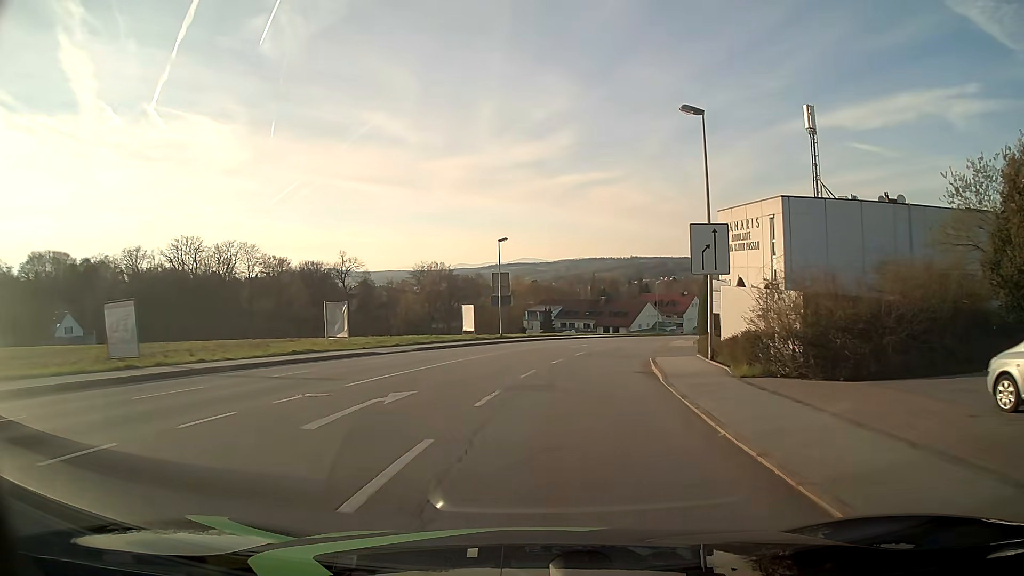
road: tertiary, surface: asphalt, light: Day
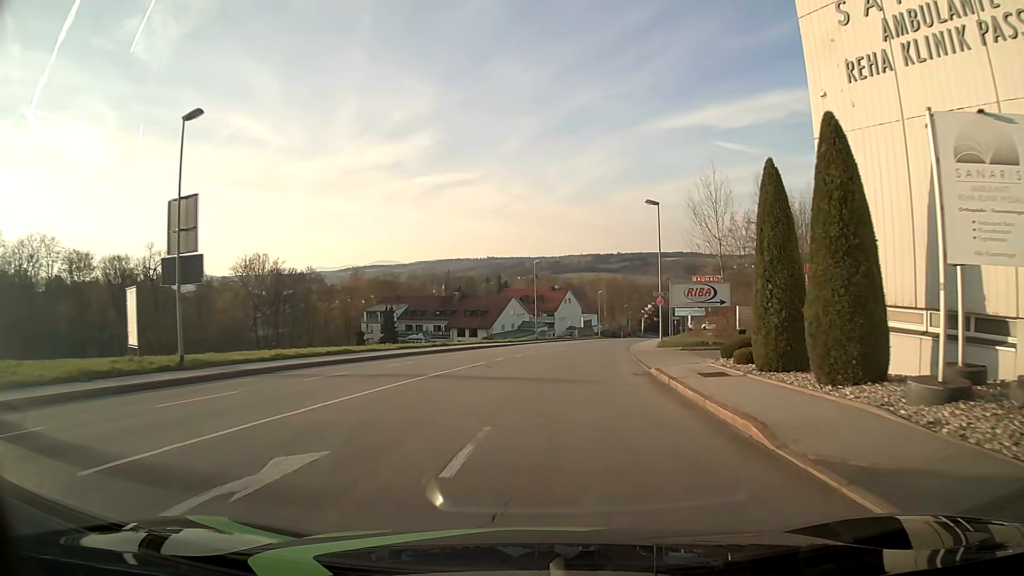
(+4.2, +34.8) m; +13°
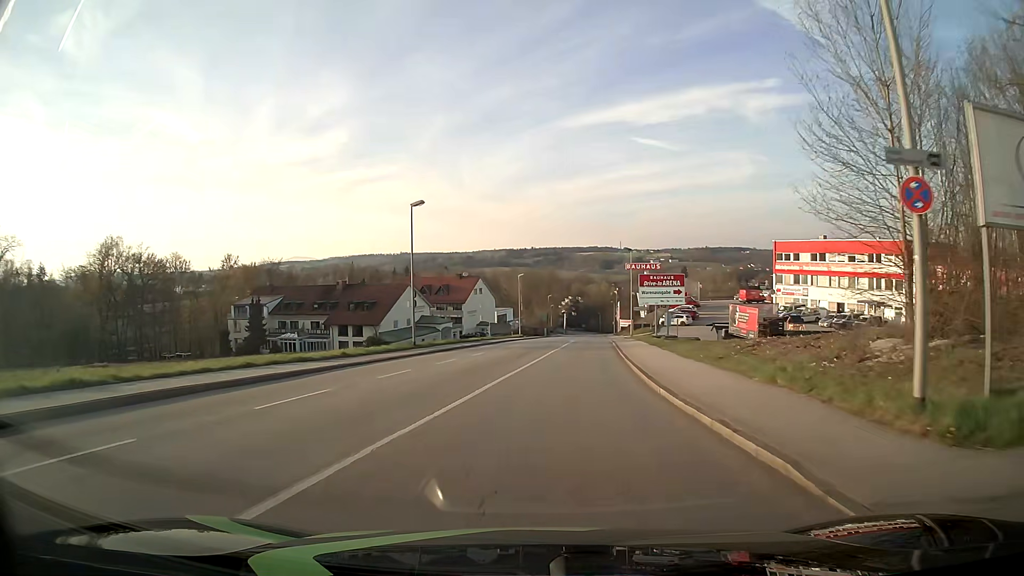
(+2.0, +31.3) m; +8°
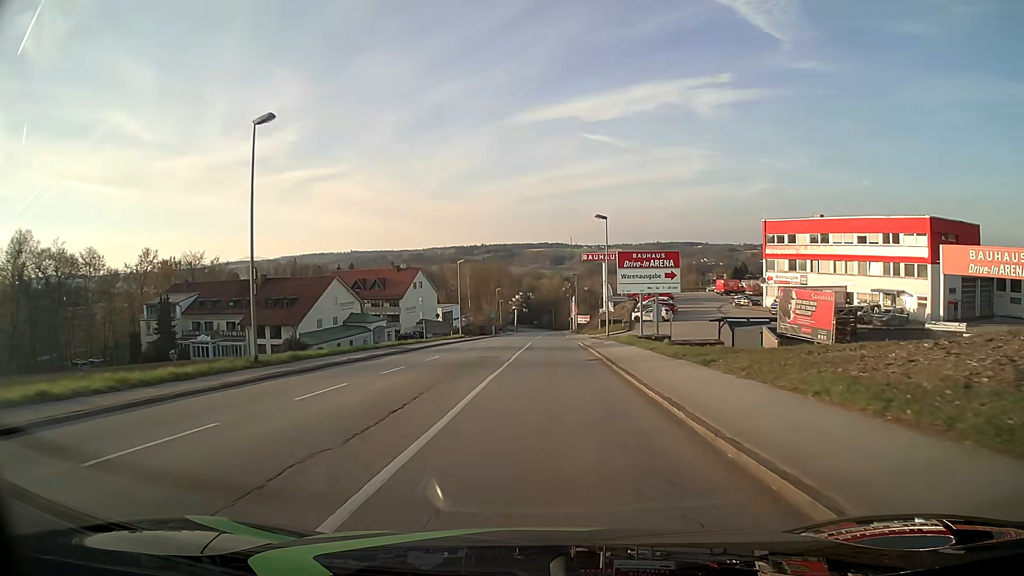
(+0.6, +16.3) m; +4°
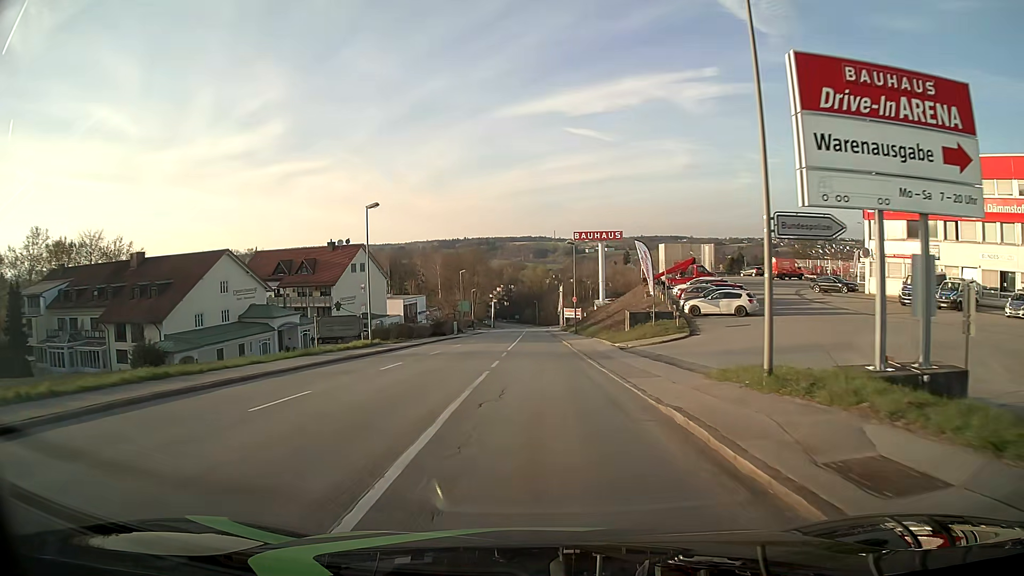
(+0.7, +32.4) m; +2°
(0, +10) (0, +20) (0, +30) (0, +40) (0, +50) (0, +60) (0, +70) (0, +80) (0, +90) (0, +100) m
